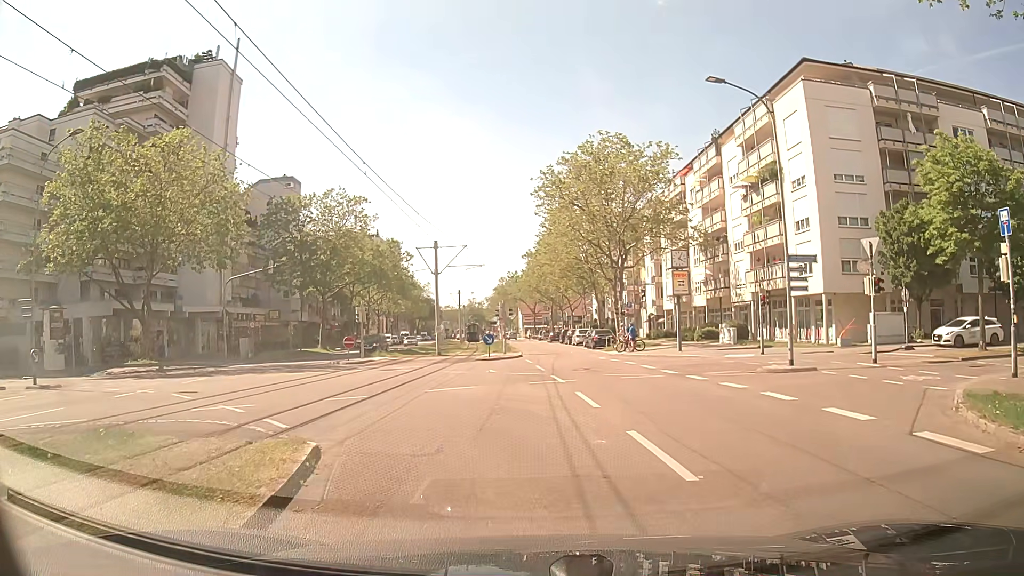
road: tertiary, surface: asphalt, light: Day
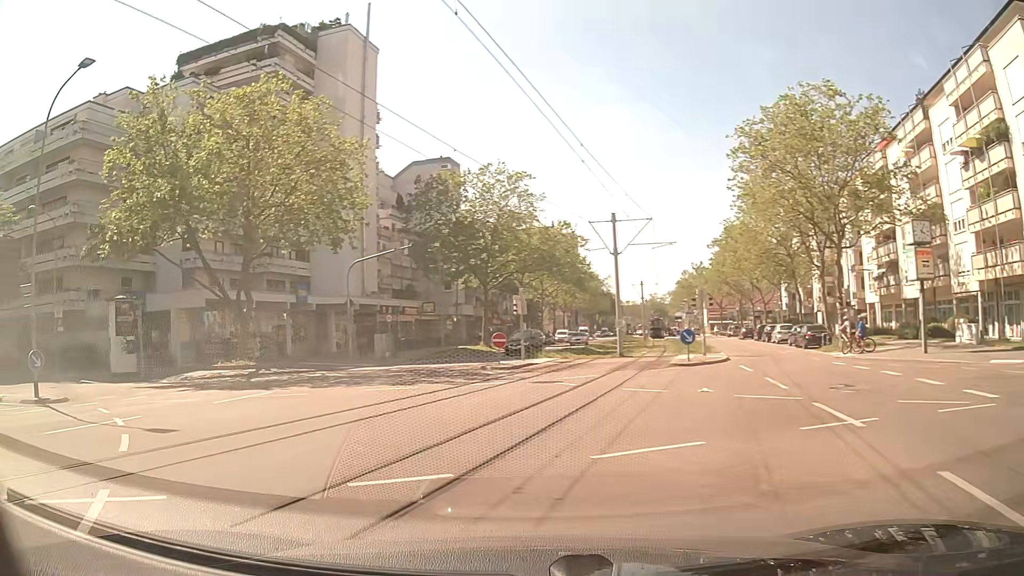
(-0.7, +9.2) m; -13°
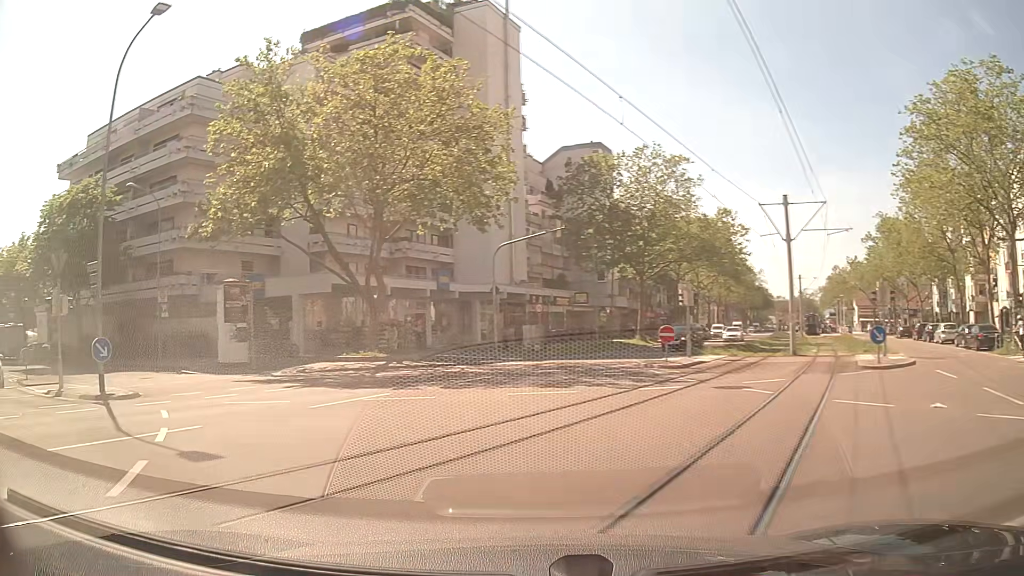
(-0.4, +3.6) m; -14°
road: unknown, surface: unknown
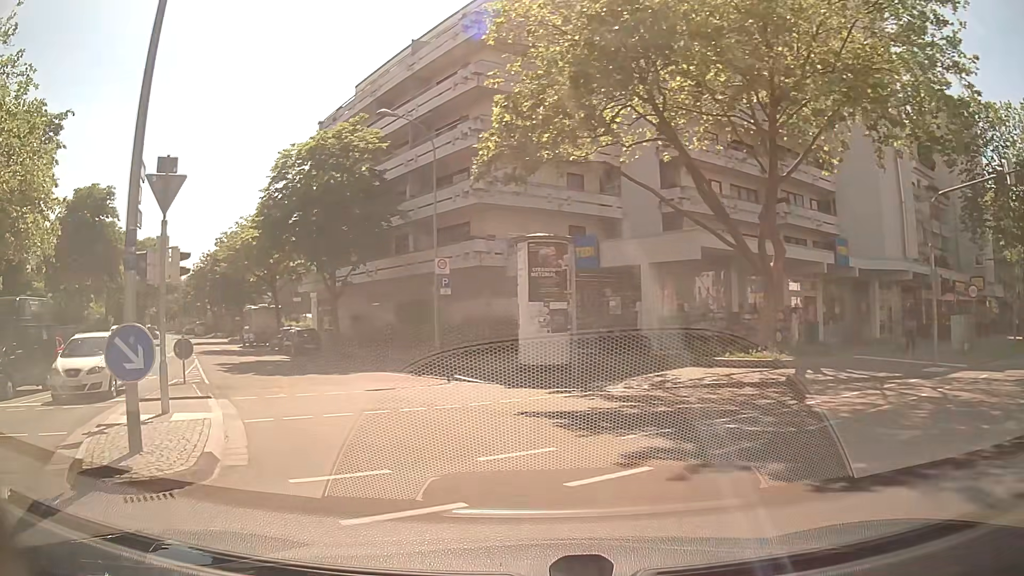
(-3.2, +10.9) m; -30°
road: residential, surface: asphalt
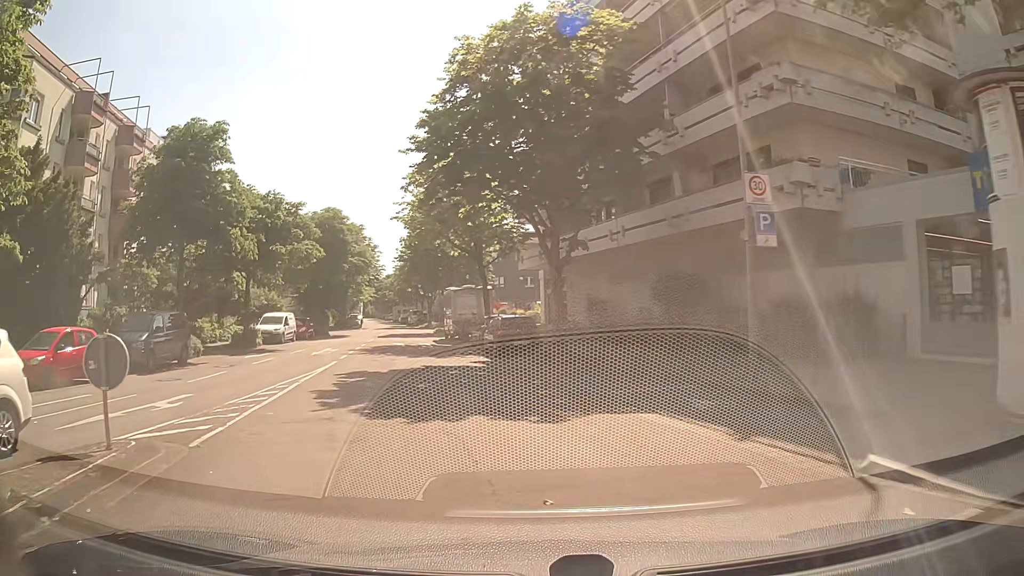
(-2.1, +12.6) m; -19°
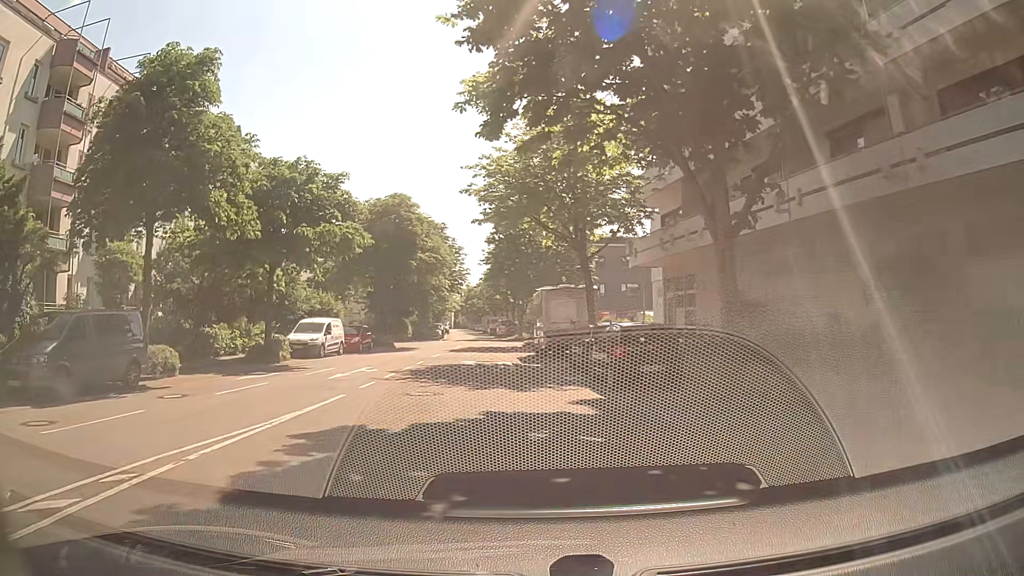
(-0.7, +9.3) m; -7°
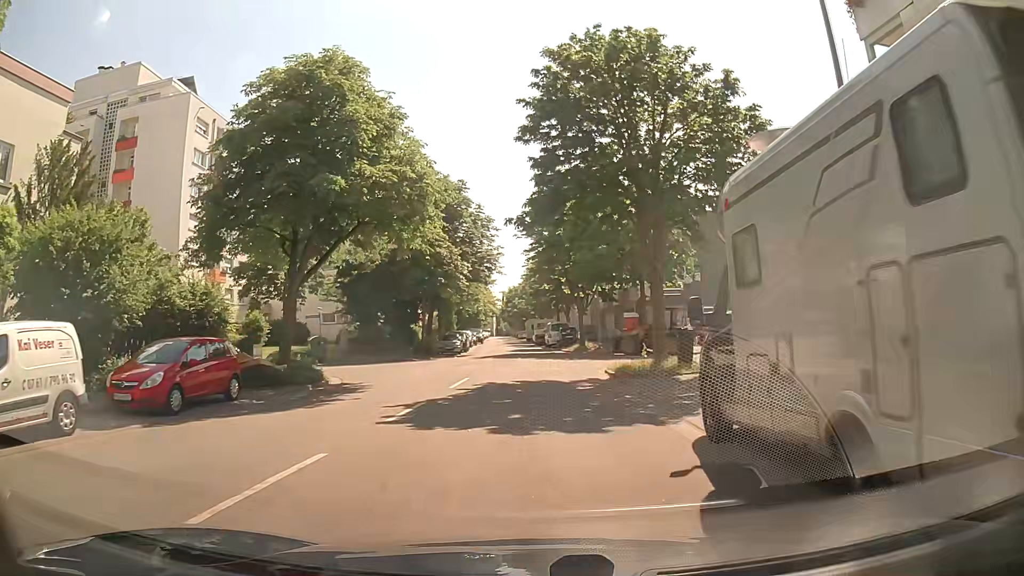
(-1.7, +24.2) m; -6°
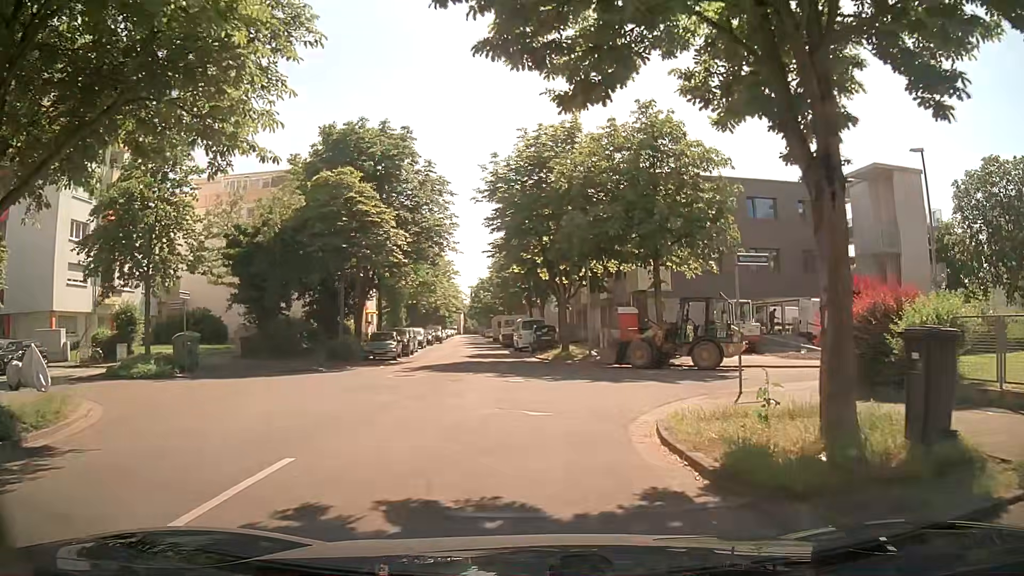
(+0.5, +12.4) m; +4°
(0, +10) (-1, +20) (-2, +30) (-3, +40) (-4, +50) (-5, +60) (-6, +70) (-7, +80) (-8, +90) (-9, +100) m
